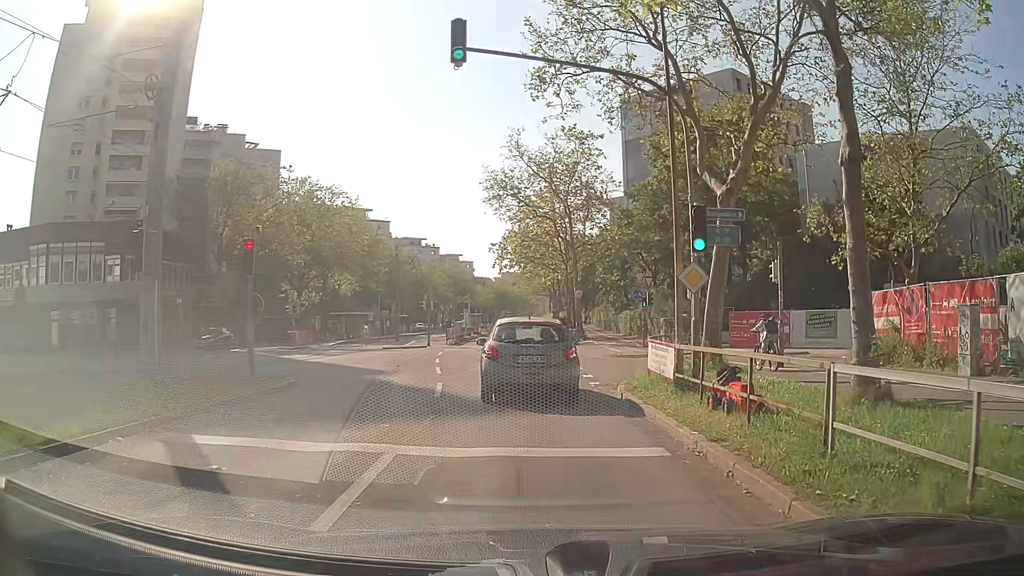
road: tertiary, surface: asphalt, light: Day
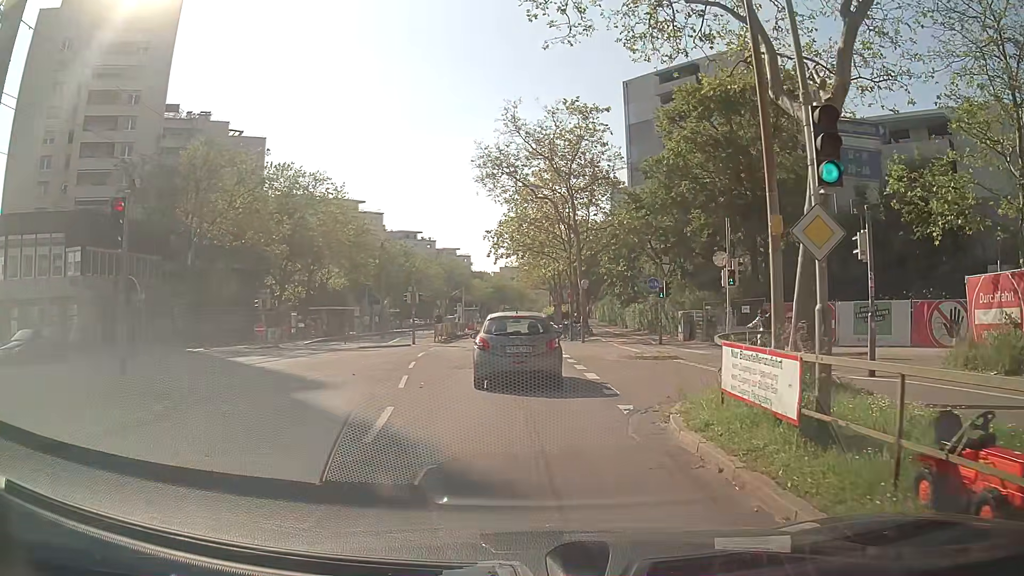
(0.0, +5.6) m; 0°
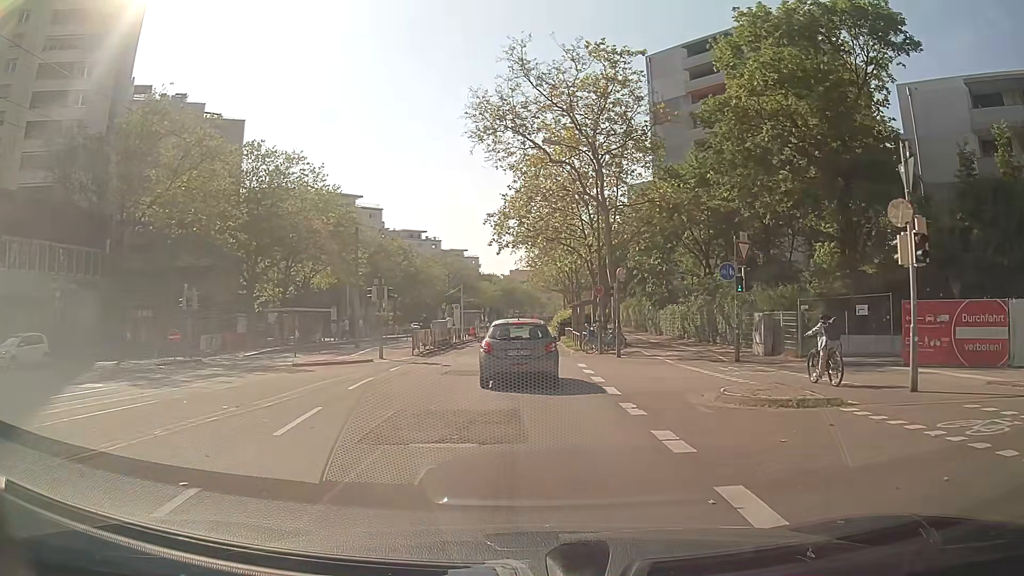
(0.0, +11.3) m; -1°
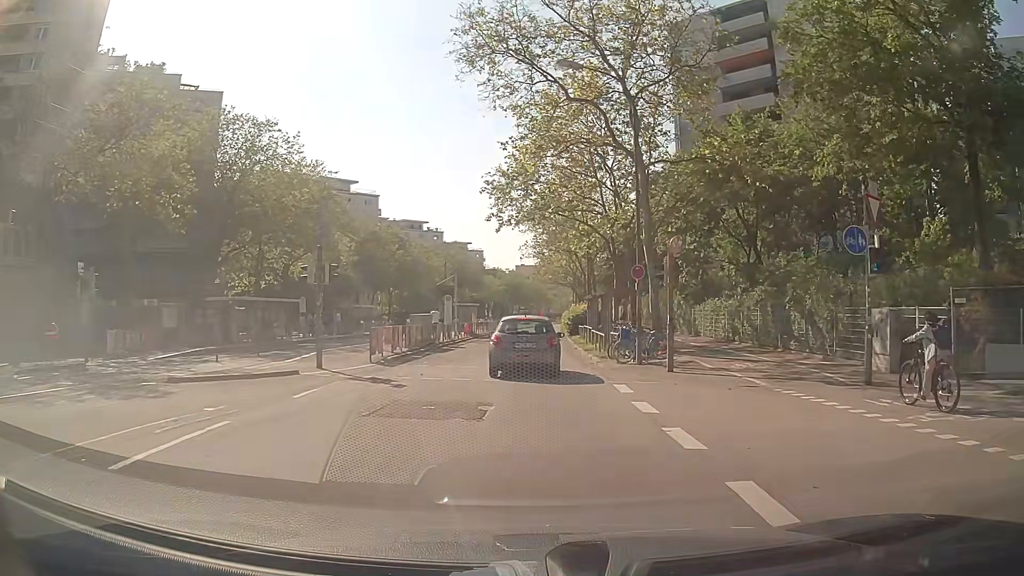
(+0.1, +9.1) m; +1°
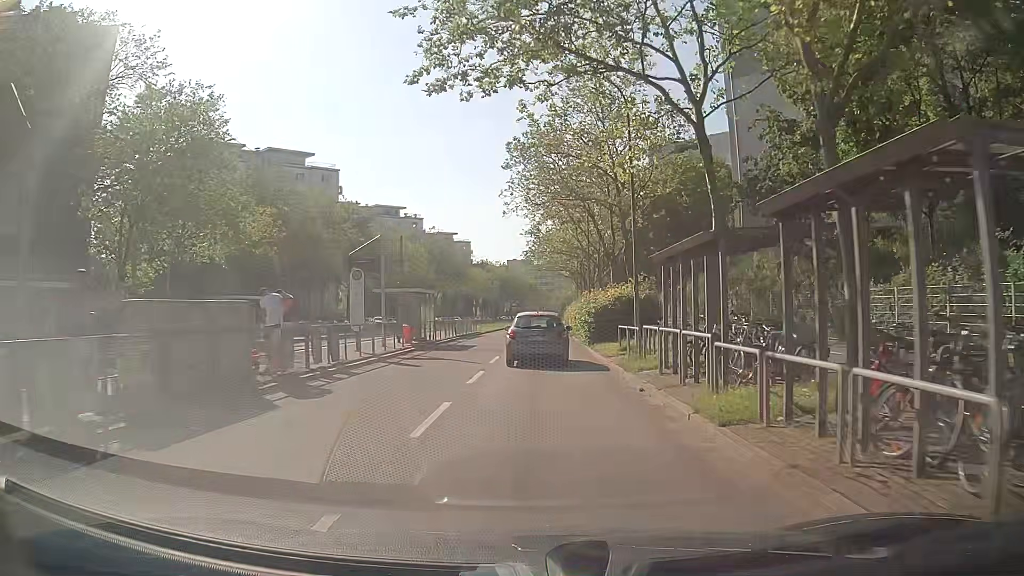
(0.0, +21.7) m; +1°
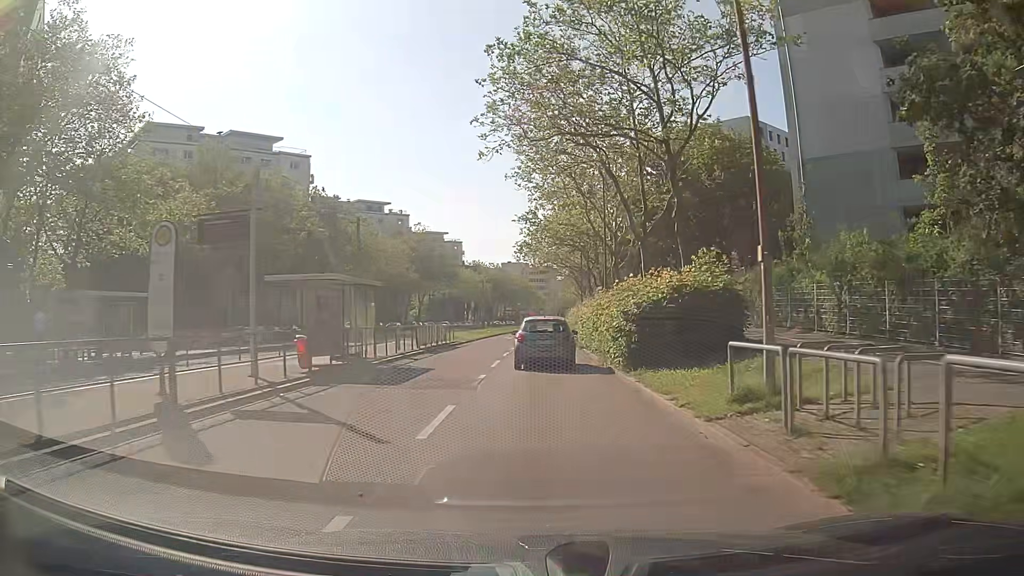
(0.0, +12.1) m; +1°
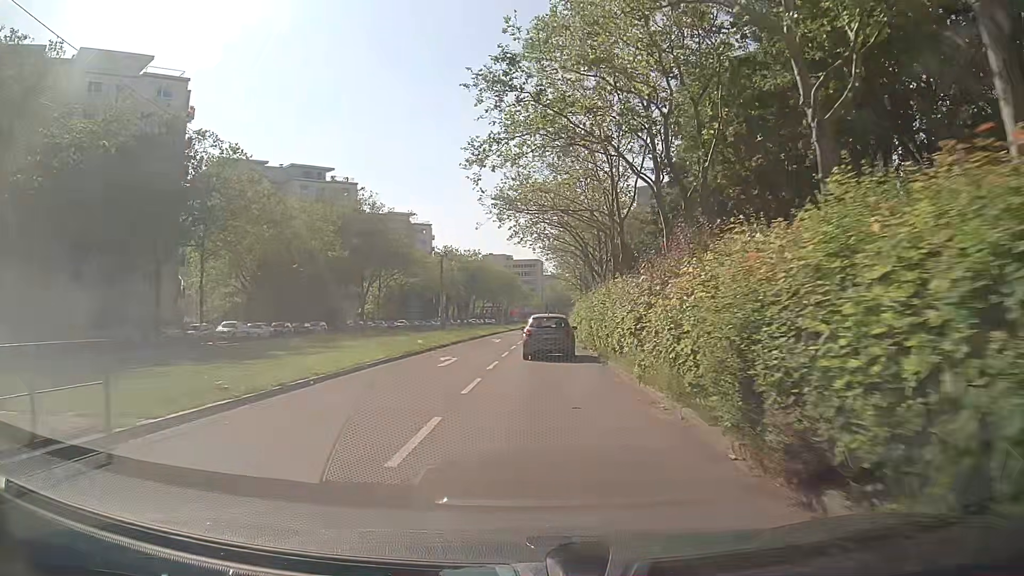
(-0.2, +32.1) m; 0°
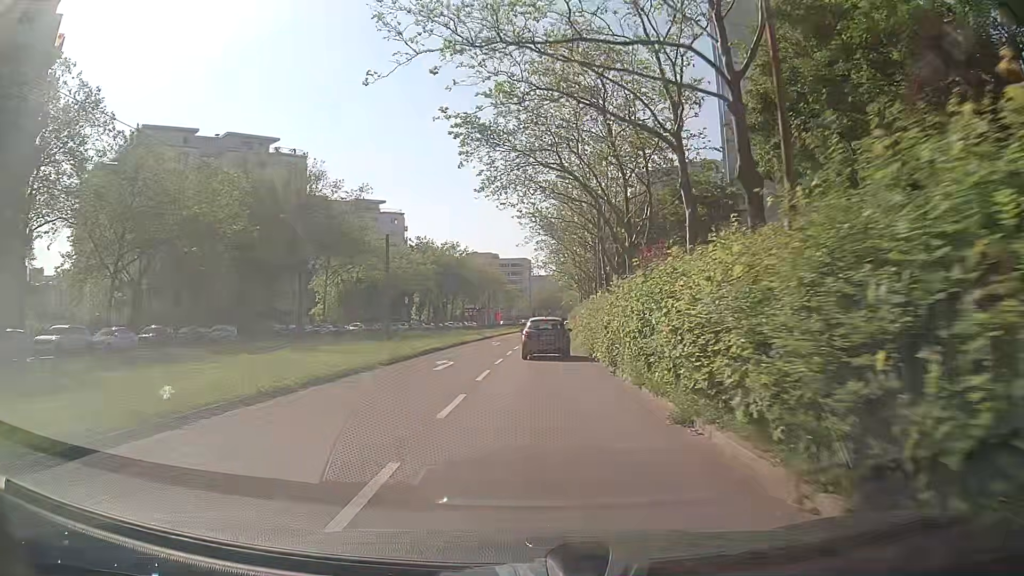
(+0.3, +20.7) m; 0°
(0, +10) (+1, +20) (+1, +30) (+1, +40) (+2, +50) (+3, +60) (+3, +70) (+4, +80) (+5, +90) (+6, +100) m
